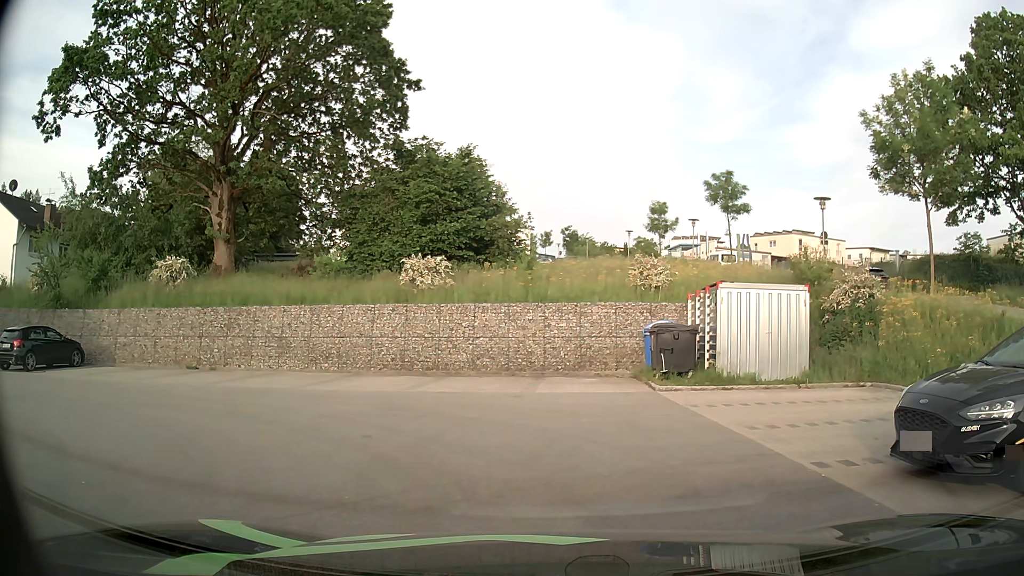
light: Day
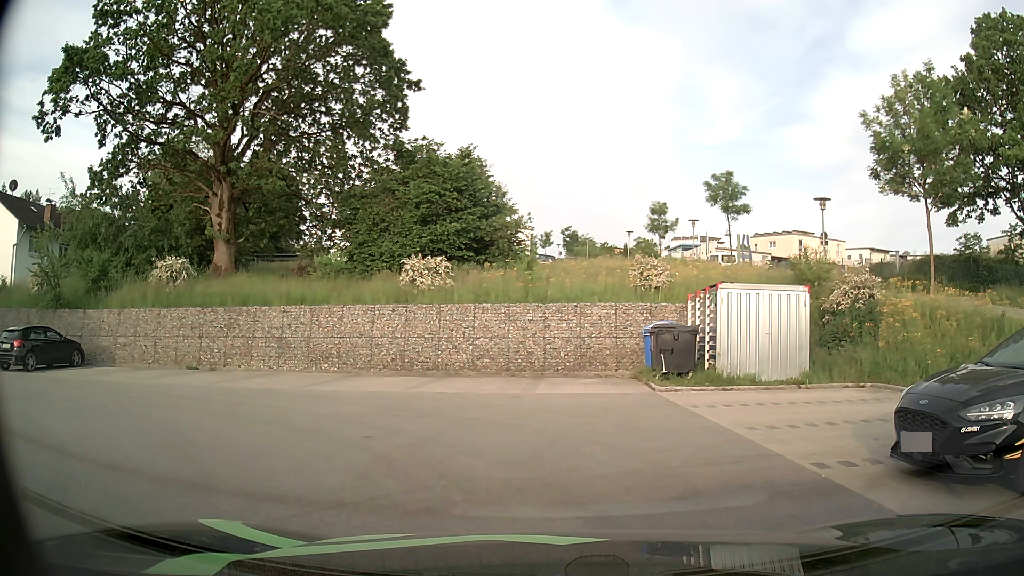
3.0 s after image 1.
(0.0, 0.0) m; 0°
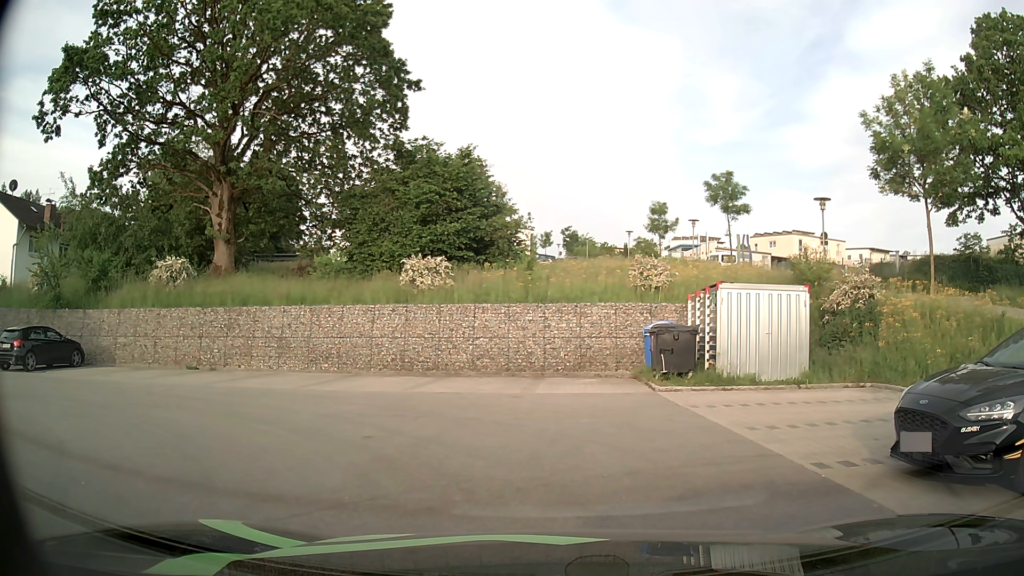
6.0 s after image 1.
(0.0, 0.0) m; 0°
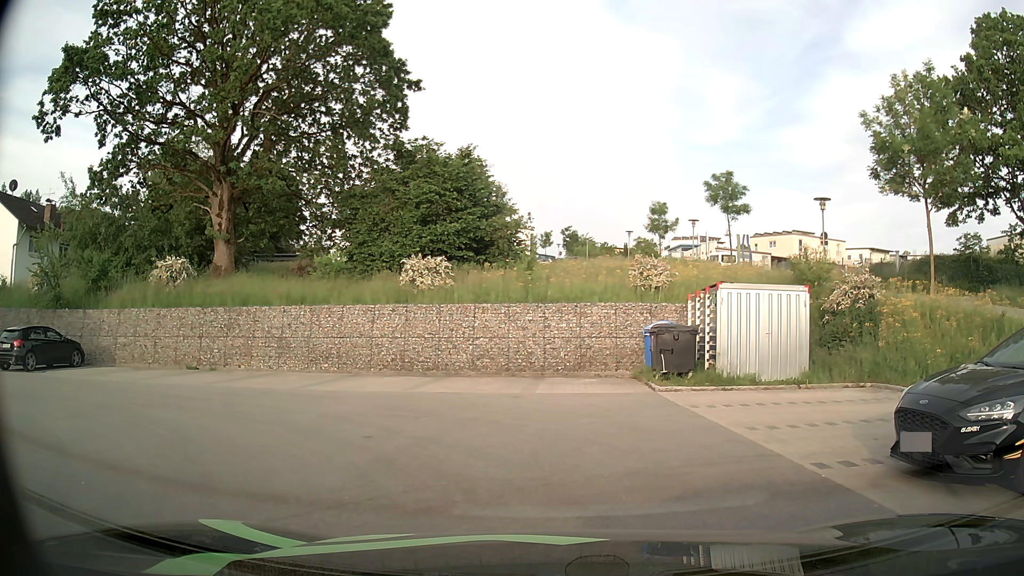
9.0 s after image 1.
(0.0, 0.0) m; 0°
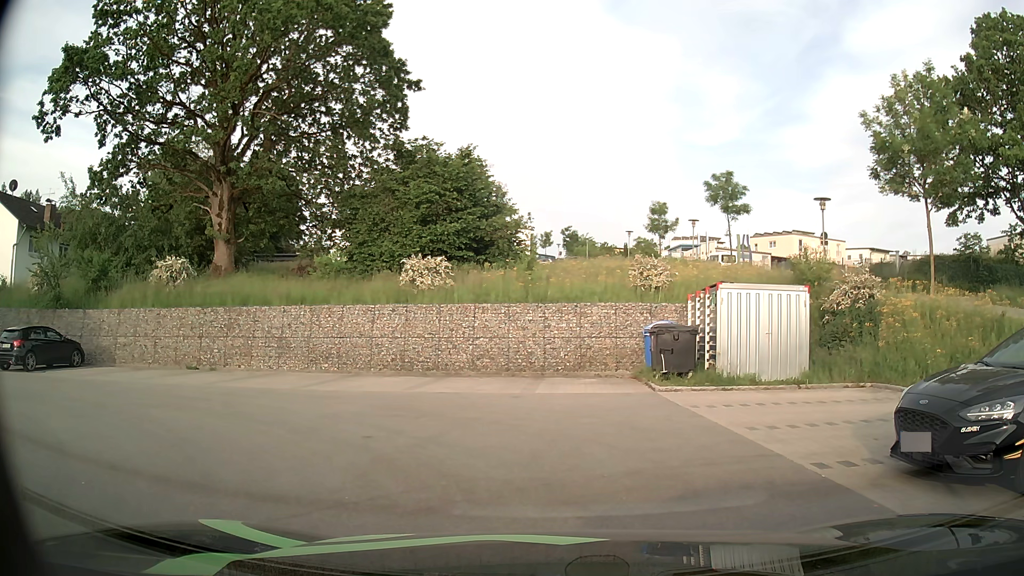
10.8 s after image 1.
(0.0, 0.0) m; 0°
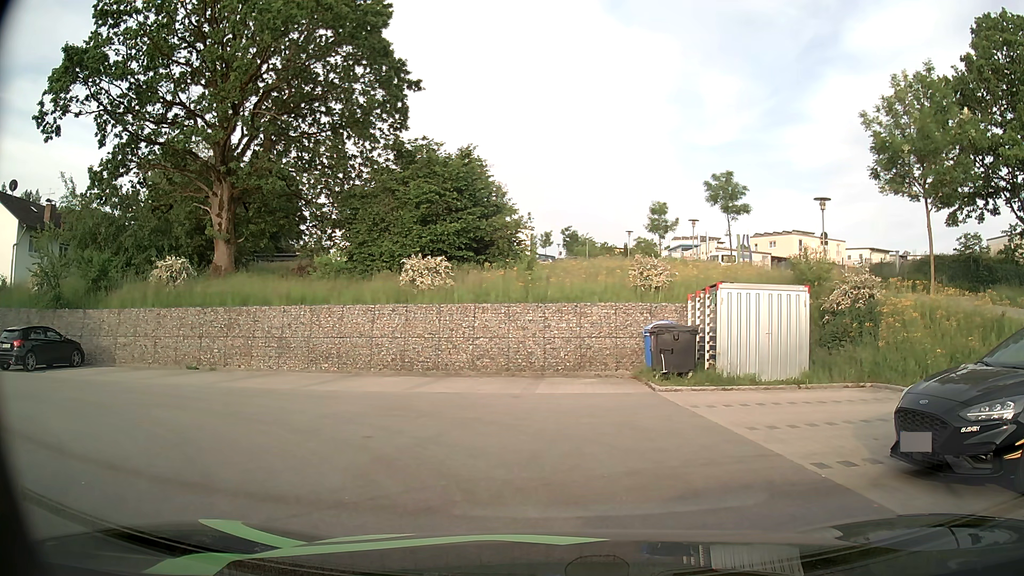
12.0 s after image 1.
(0.0, 0.0) m; 0°
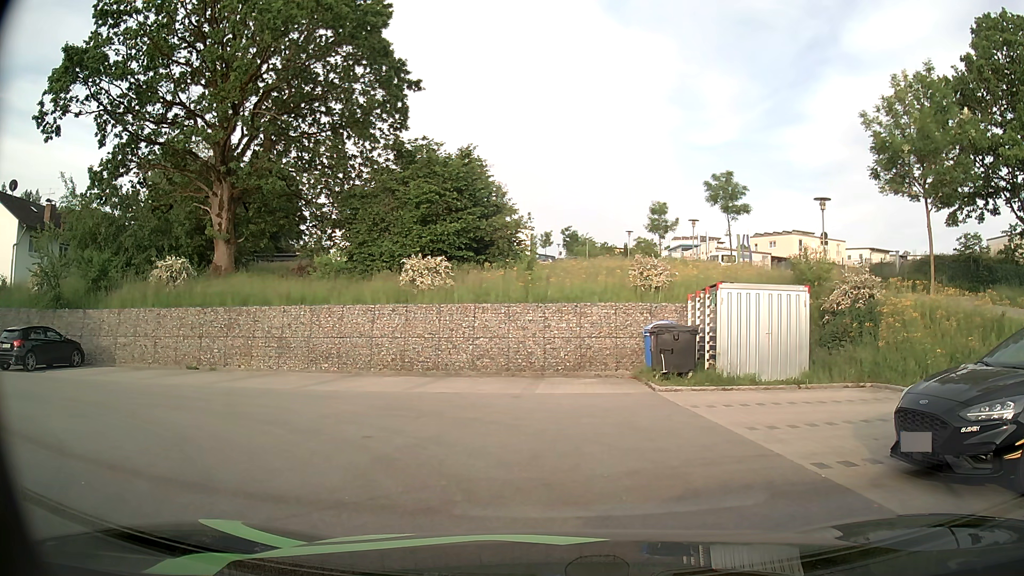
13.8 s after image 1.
(0.0, 0.0) m; 0°
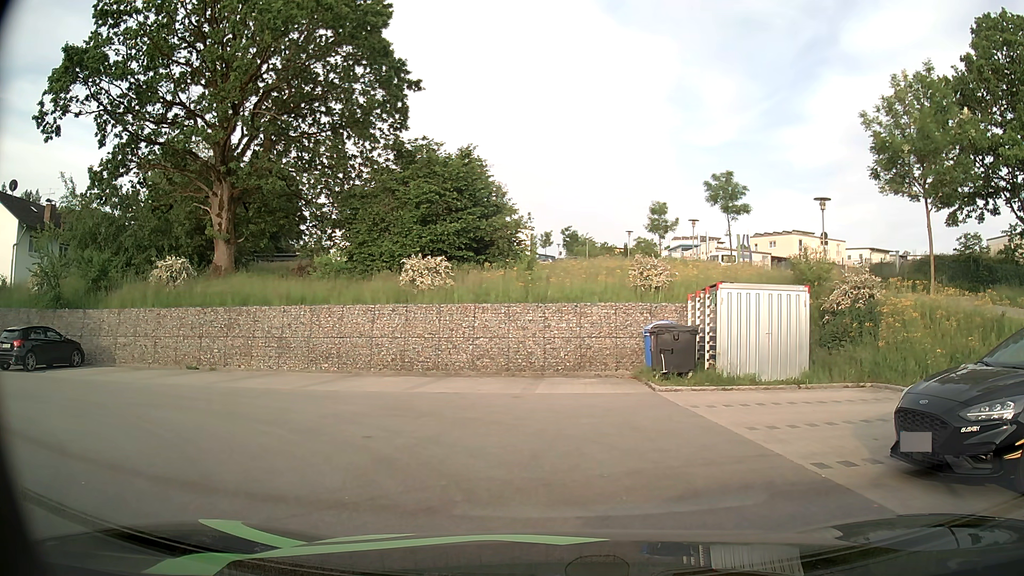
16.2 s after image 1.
(0.0, 0.0) m; 0°
